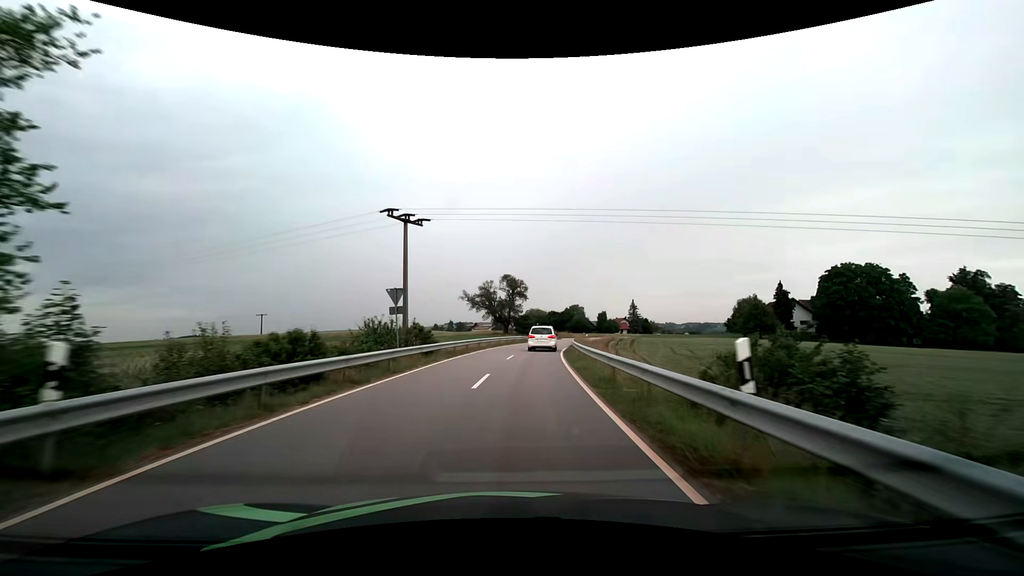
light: Day
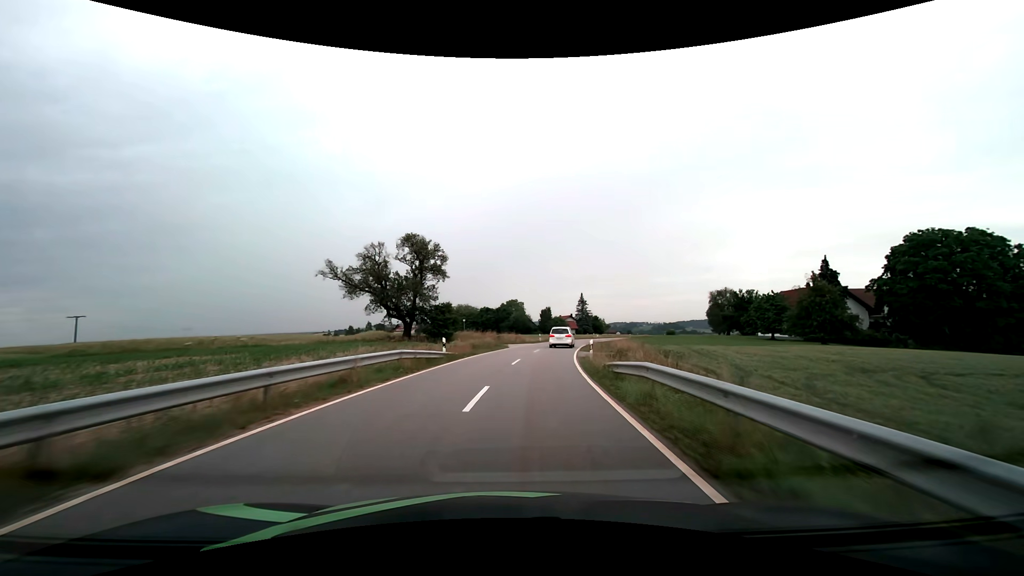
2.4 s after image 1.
(+2.6, +40.1) m; +8°
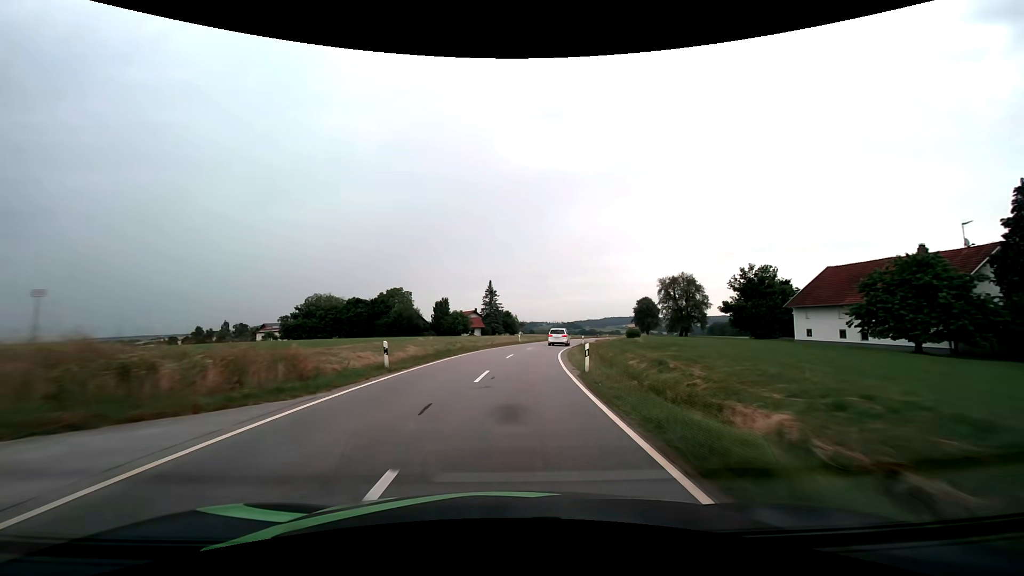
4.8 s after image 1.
(+4.5, +43.8) m; +11°
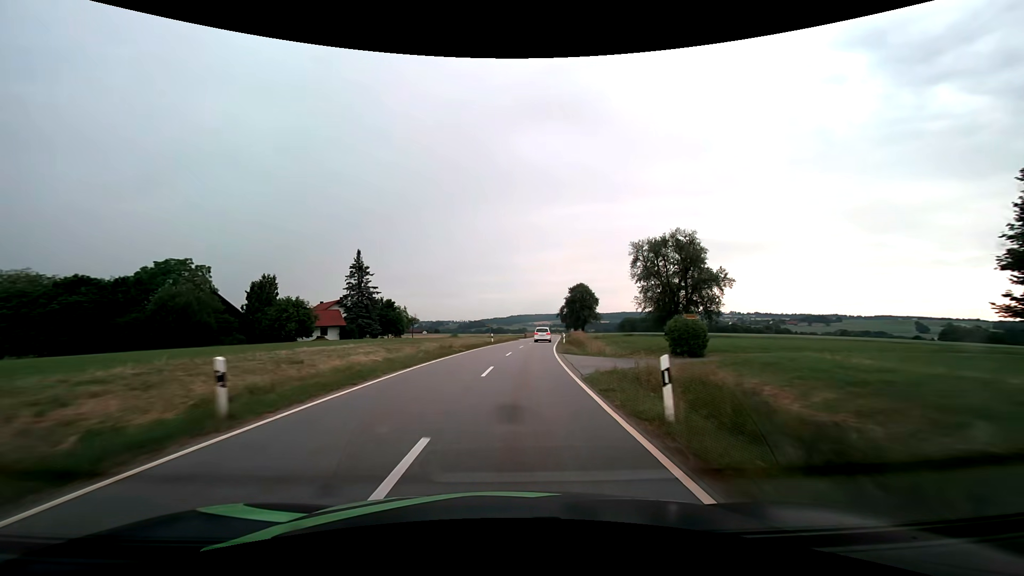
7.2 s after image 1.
(+4.2, +47.2) m; +11°
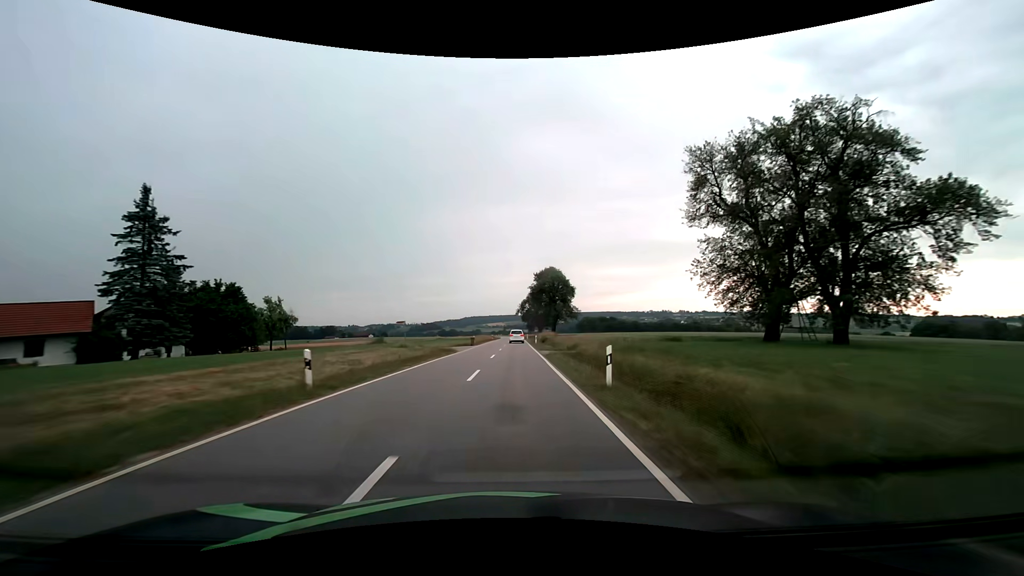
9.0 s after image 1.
(+2.1, +37.5) m; +5°
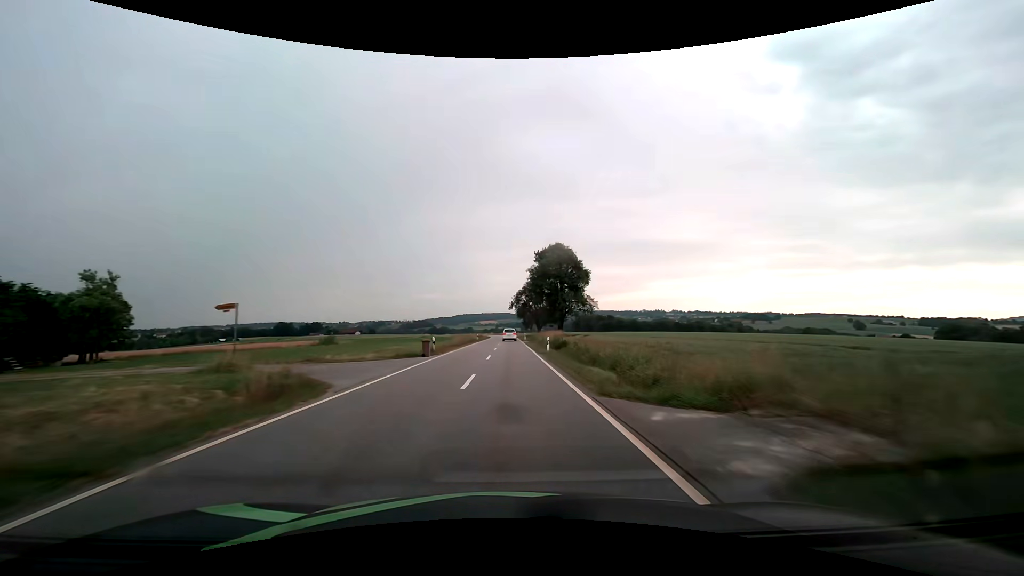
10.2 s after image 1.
(+0.3, +26.4) m; +1°
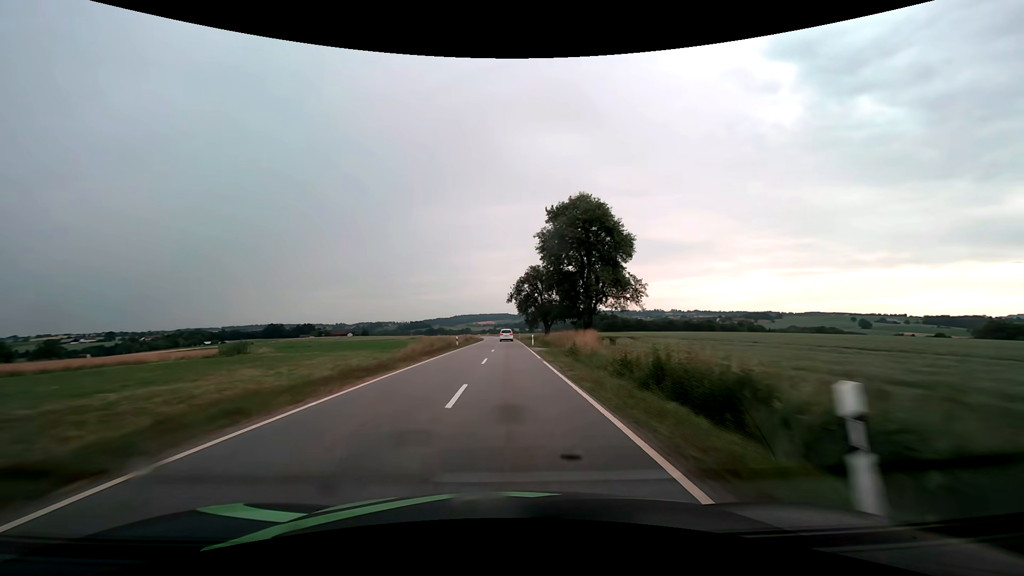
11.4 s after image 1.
(+0.1, +27.5) m; 0°
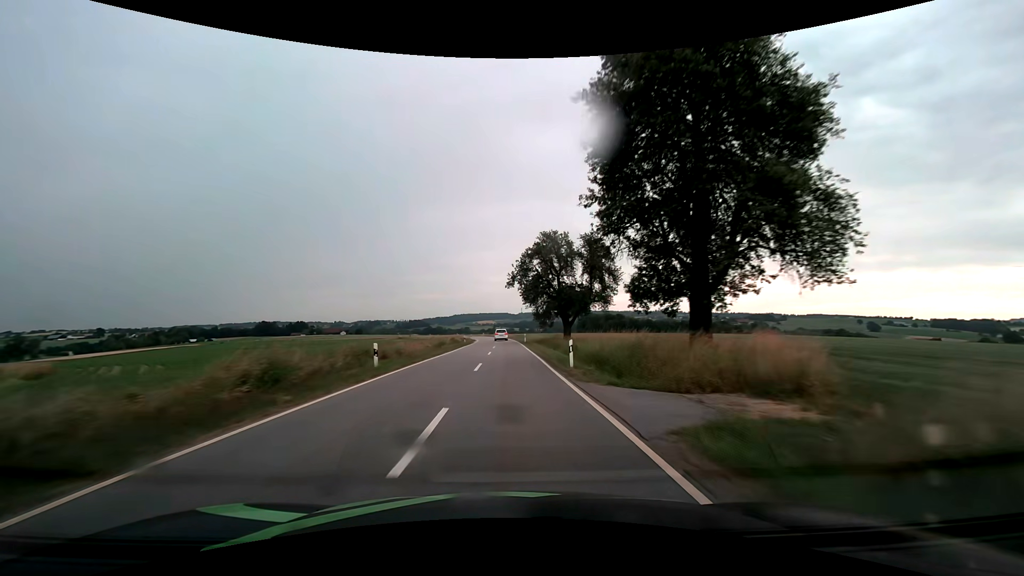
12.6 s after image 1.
(0.0, +28.5) m; 0°
(0, +10) (0, +20) (0, +30) (0, +40) (0, +50) (0, +60) (-1, +70) (-1, +80) (-2, +90) (-3, +100) m
